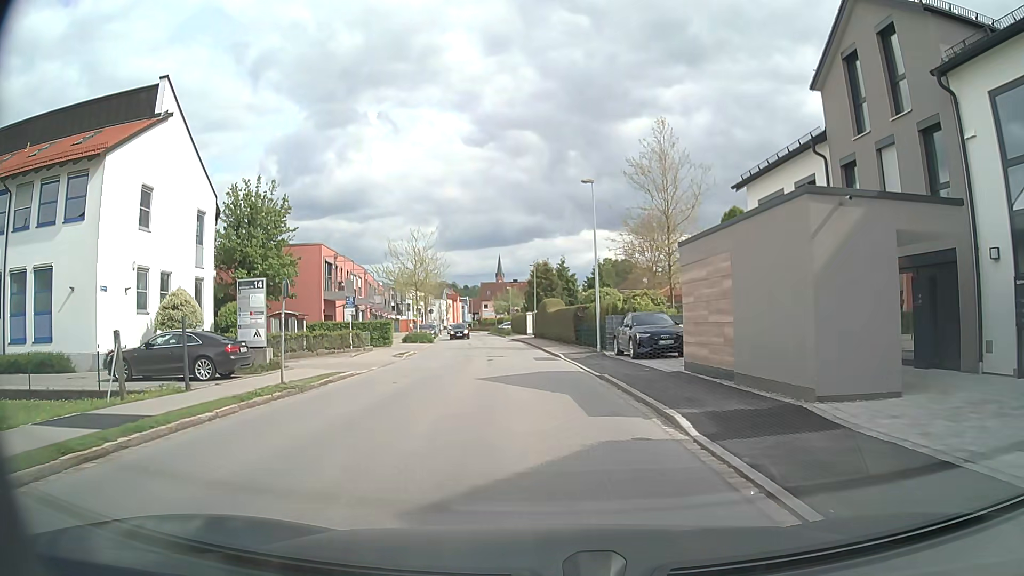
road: residential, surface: asphalt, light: Day
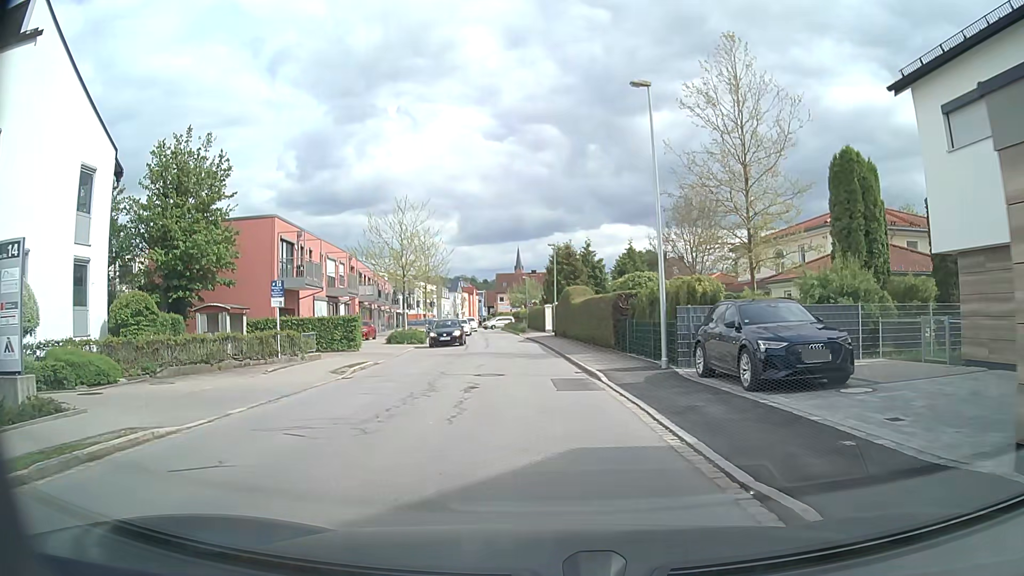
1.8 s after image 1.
(-0.2, +11.6) m; -2°
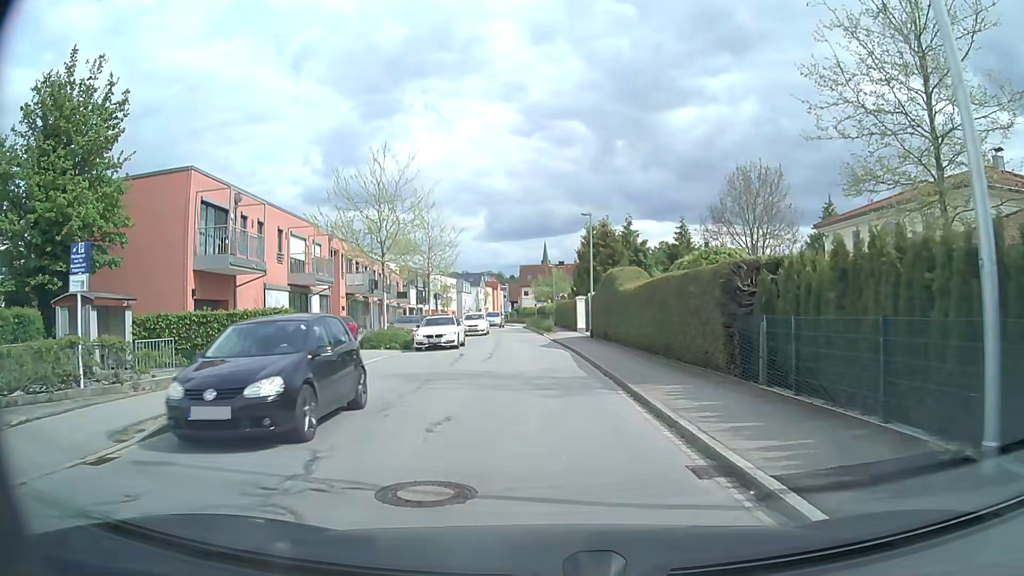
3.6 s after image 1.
(-0.3, +11.9) m; -2°
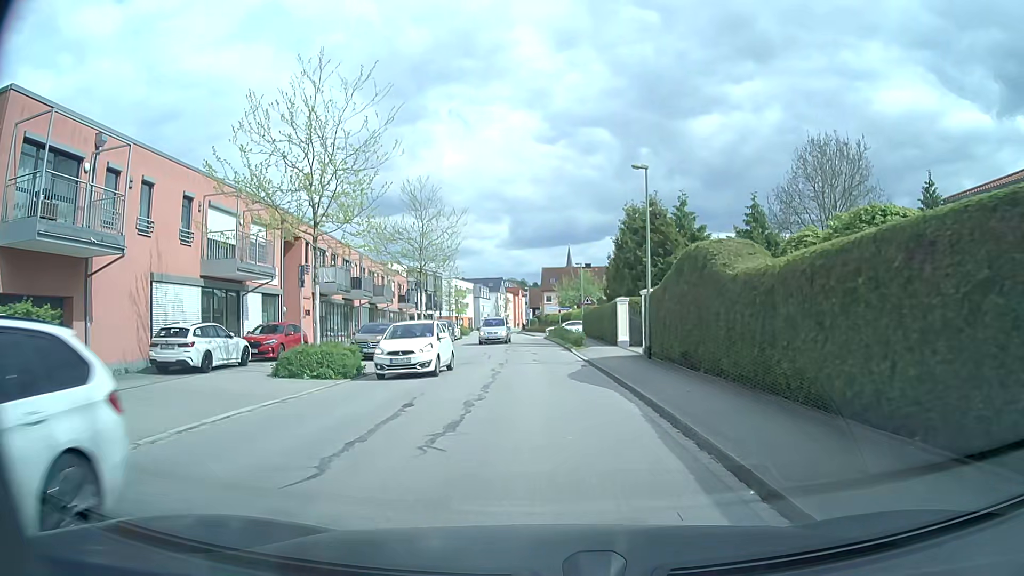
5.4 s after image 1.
(-0.2, +12.0) m; -2°
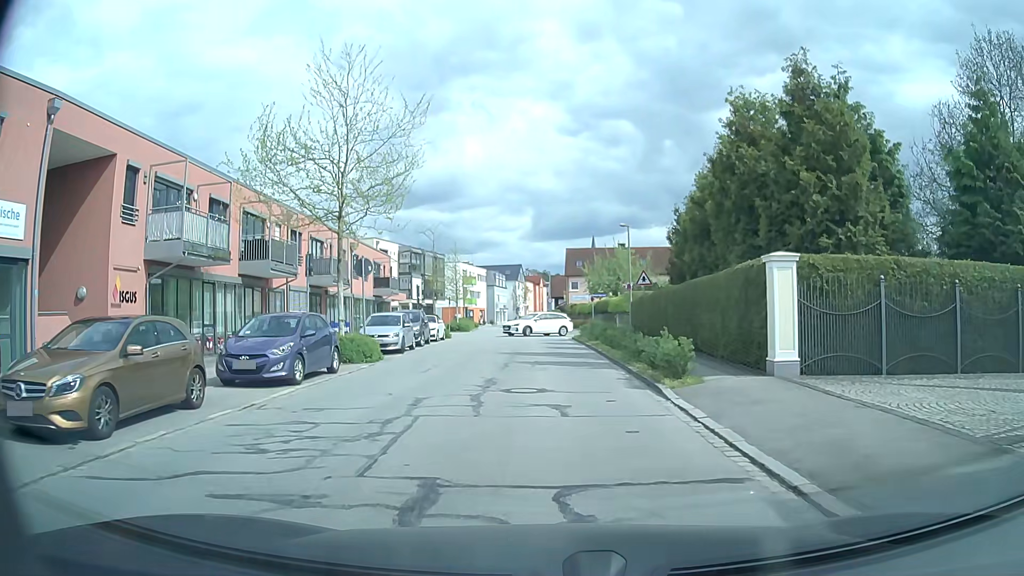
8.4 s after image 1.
(-0.2, +19.3) m; -2°
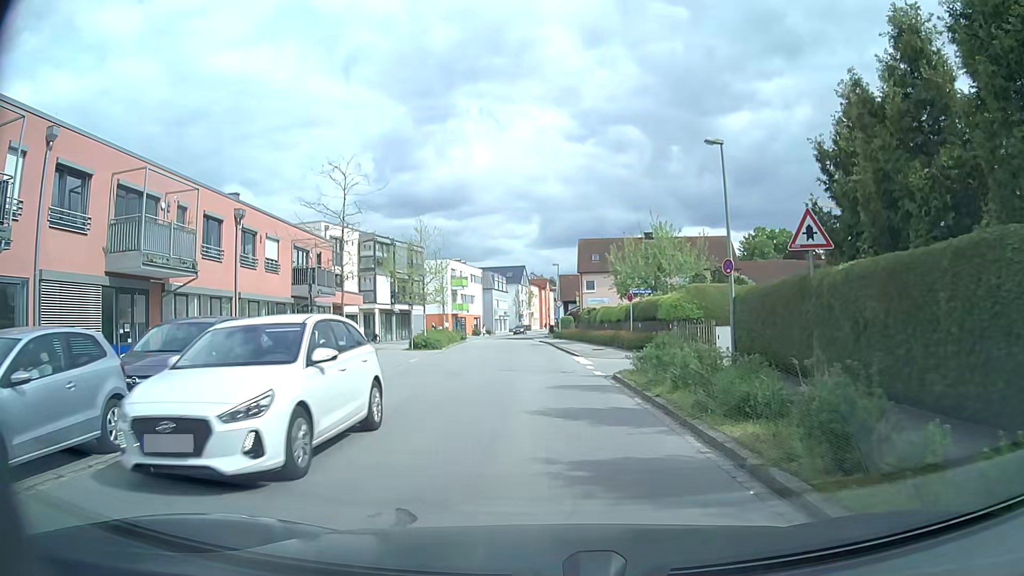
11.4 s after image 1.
(0.0, +19.5) m; 0°
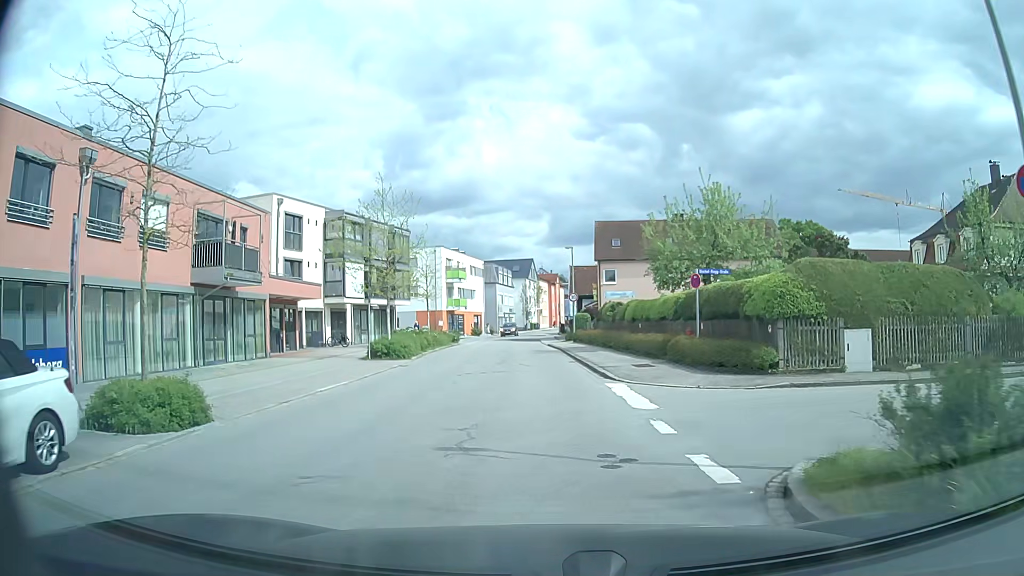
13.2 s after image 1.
(-0.2, +12.0) m; 0°
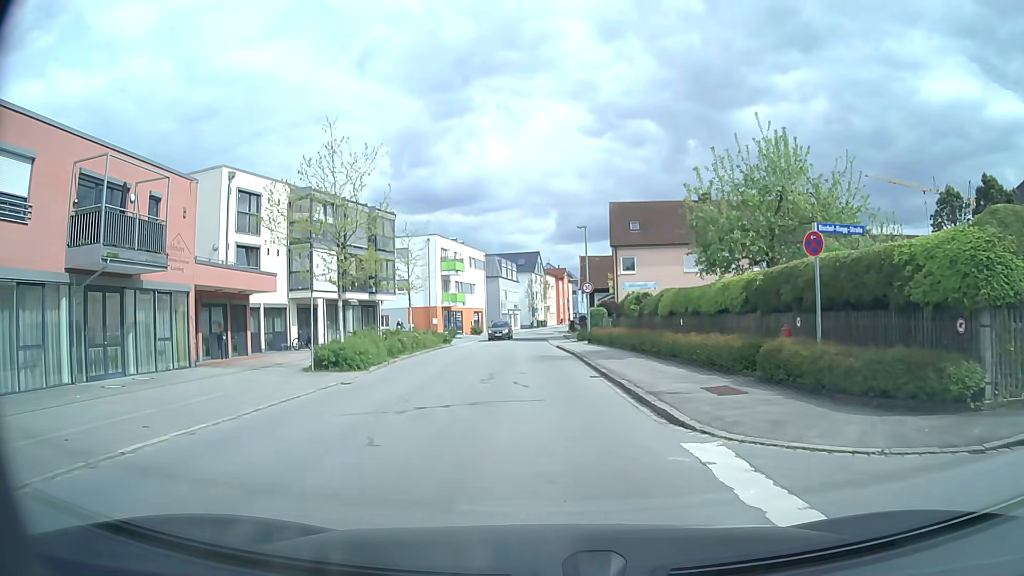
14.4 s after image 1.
(-0.2, +8.2) m; -2°
(0, +10) (0, +20) (-1, +30) (-1, +40) (-1, +50) (-1, +60) (-1, +70) (+1, +80) (+2, +90) (+3, +100) m
